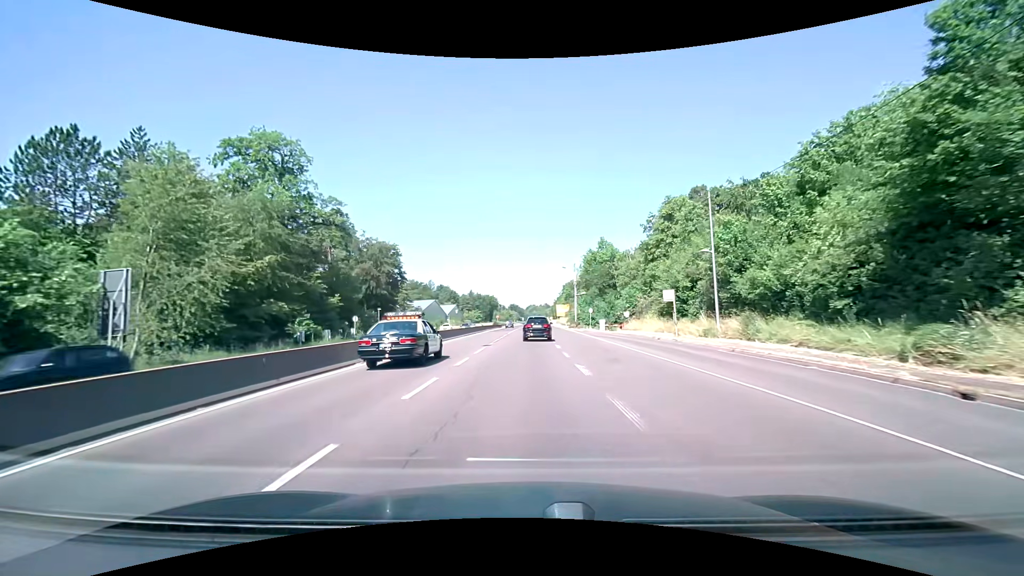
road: trunk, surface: asphalt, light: Day
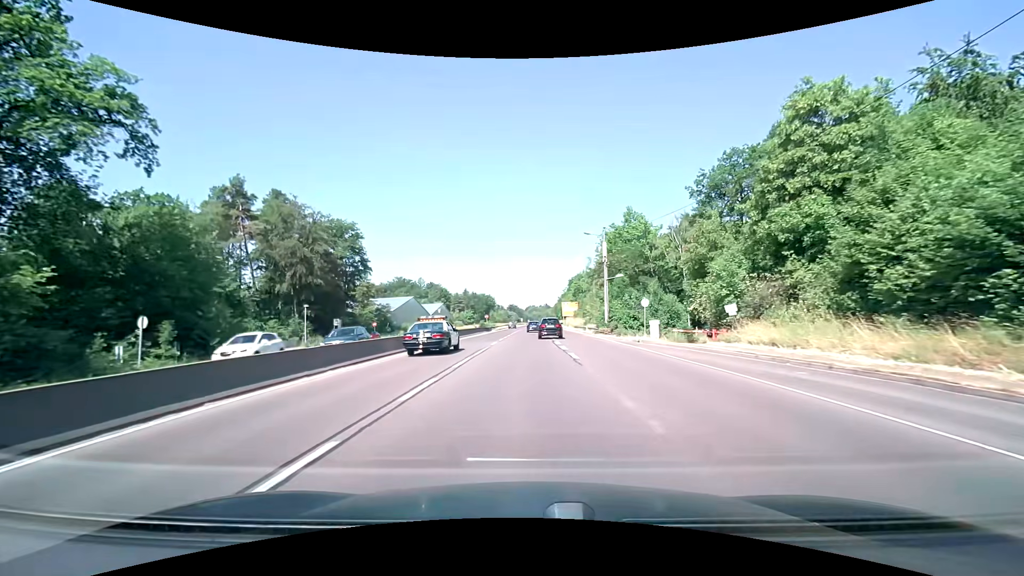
(0.0, +30.8) m; 0°
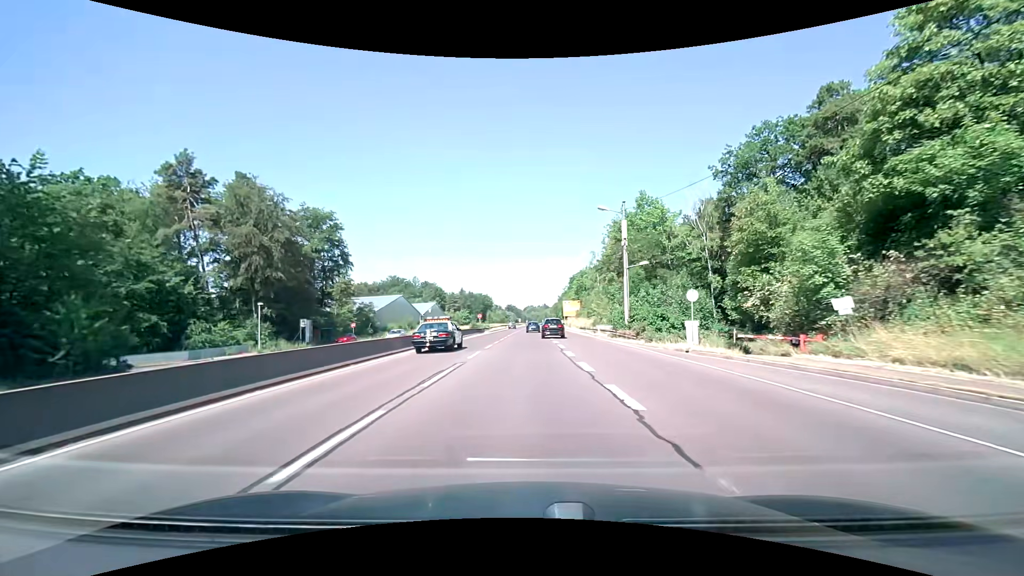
(0.0, +10.4) m; 0°
(0, +10) (0, +20) (0, +30) (0, +40) (0, +50) (0, +60) (0, +70) (+1, +80) (+1, +90) (+1, +100) m
